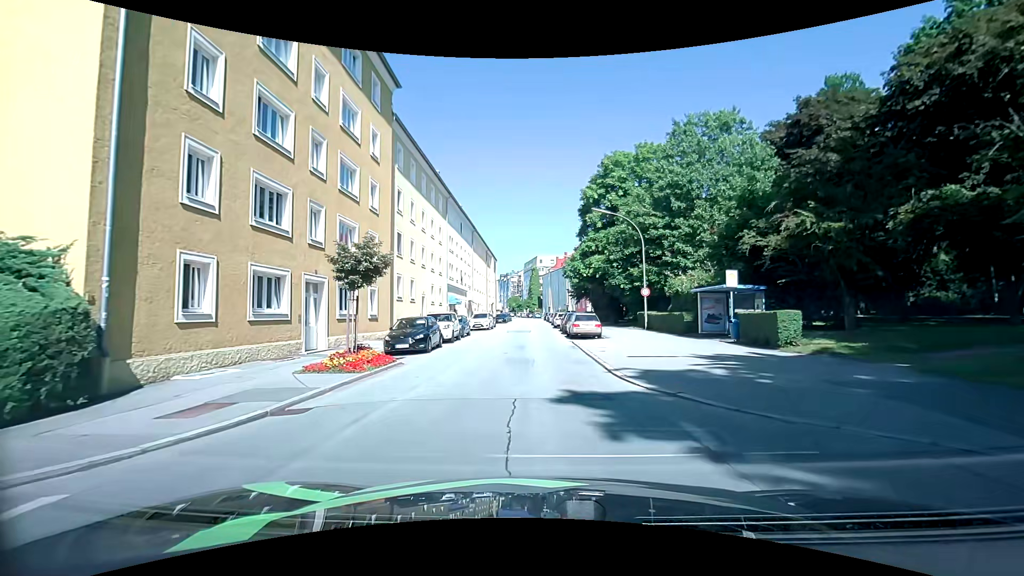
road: tertiary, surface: asphalt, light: Day
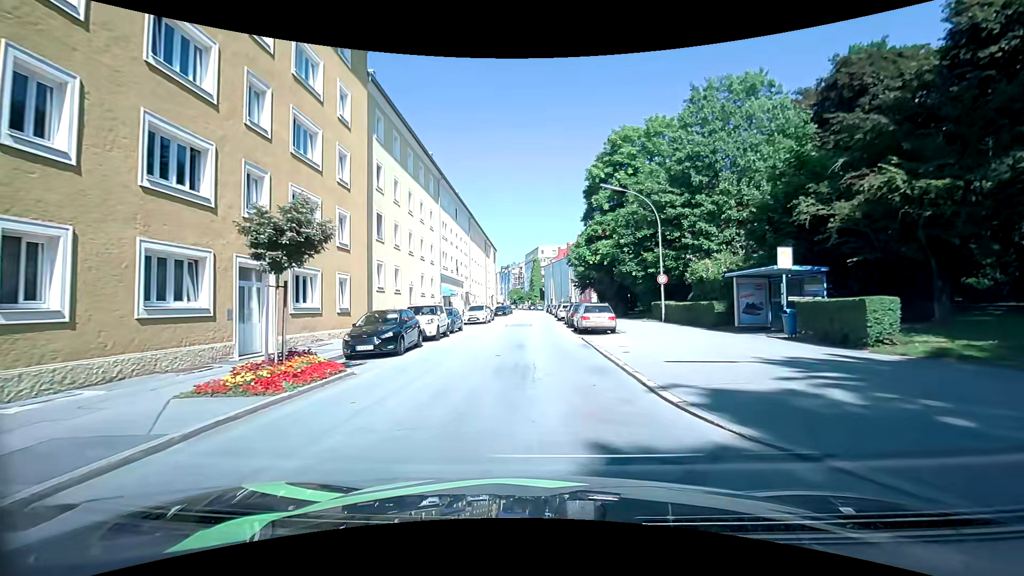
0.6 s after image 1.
(+0.1, +4.4) m; +1°
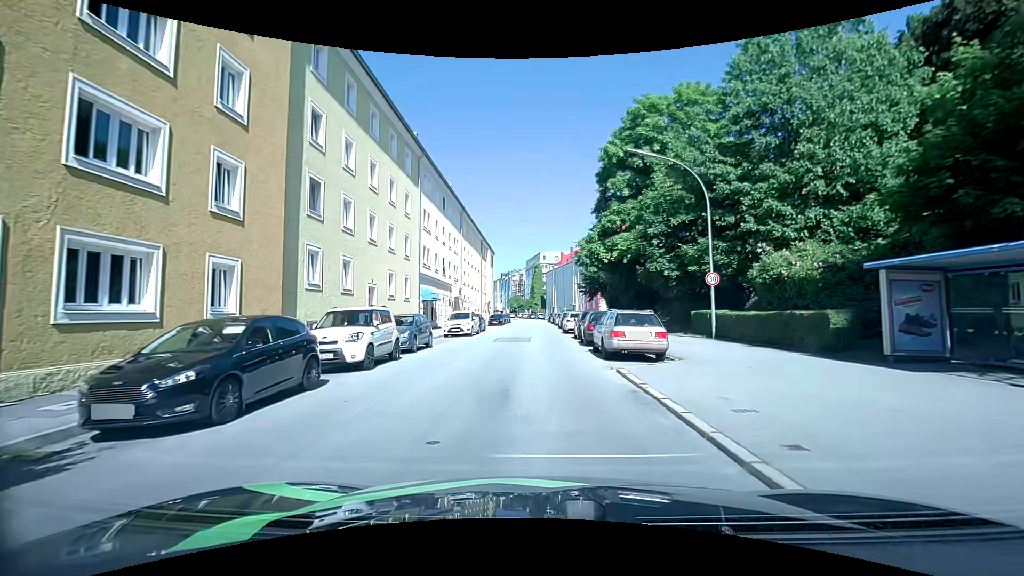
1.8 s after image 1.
(-0.1, +8.8) m; -1°
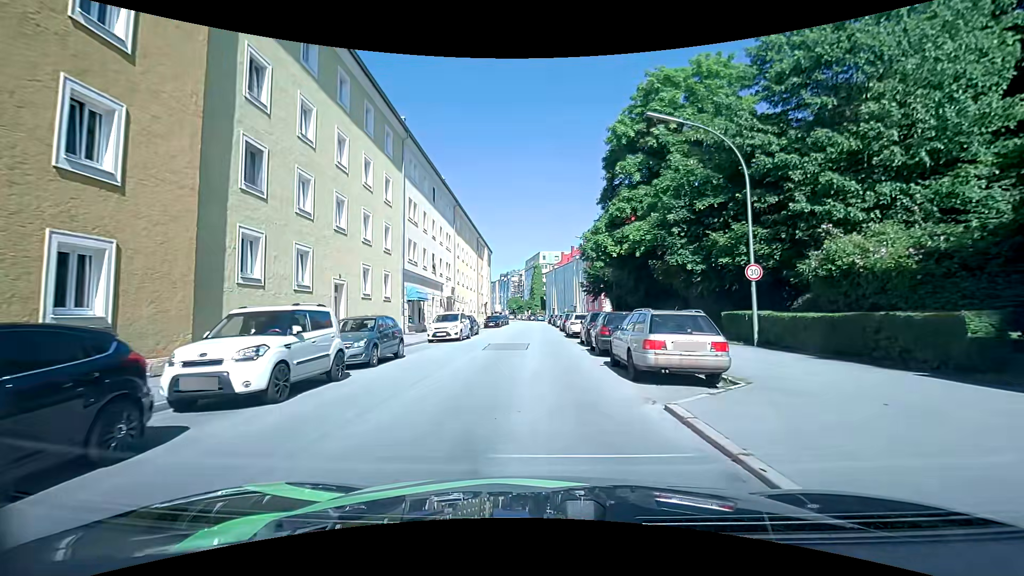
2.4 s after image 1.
(0.0, +4.4) m; 0°
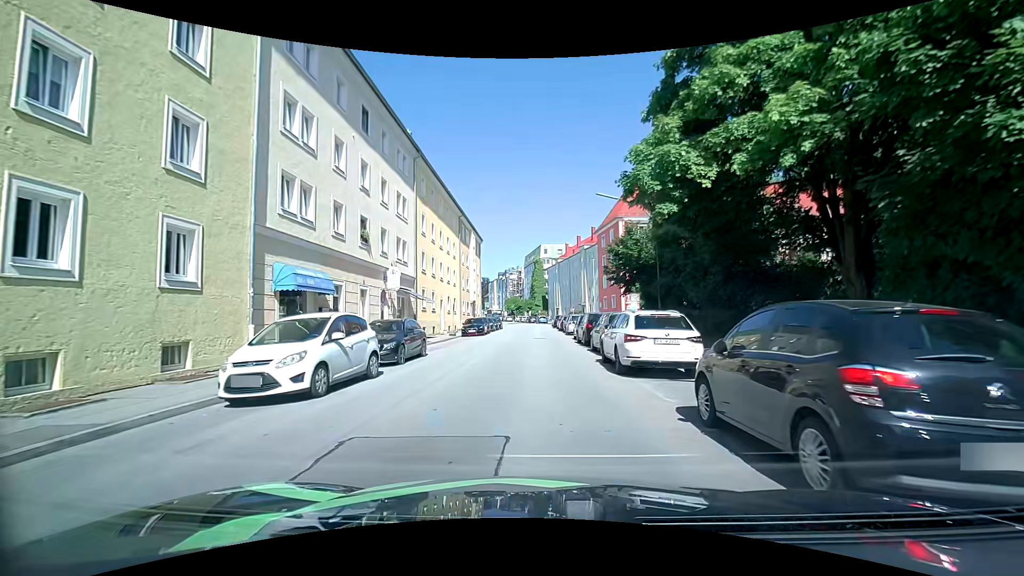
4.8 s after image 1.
(+0.1, +17.3) m; 0°
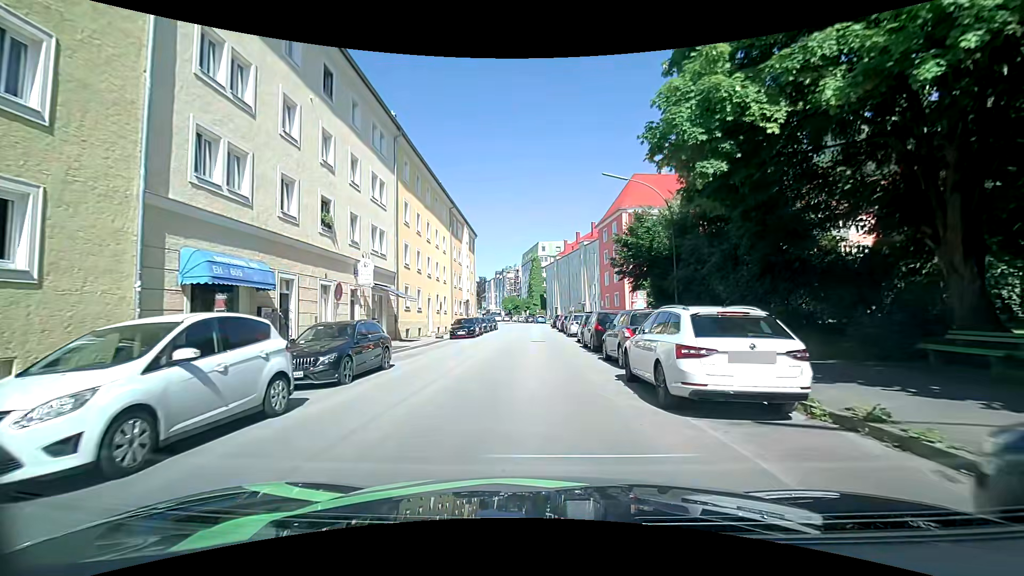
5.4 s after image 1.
(0.0, +4.3) m; -1°
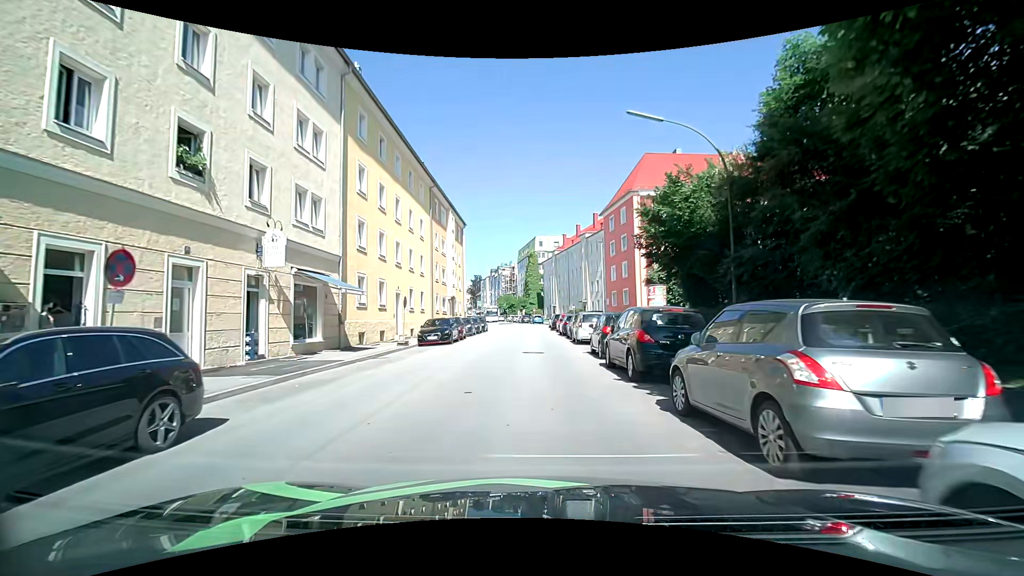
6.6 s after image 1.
(+0.1, +8.2) m; +2°
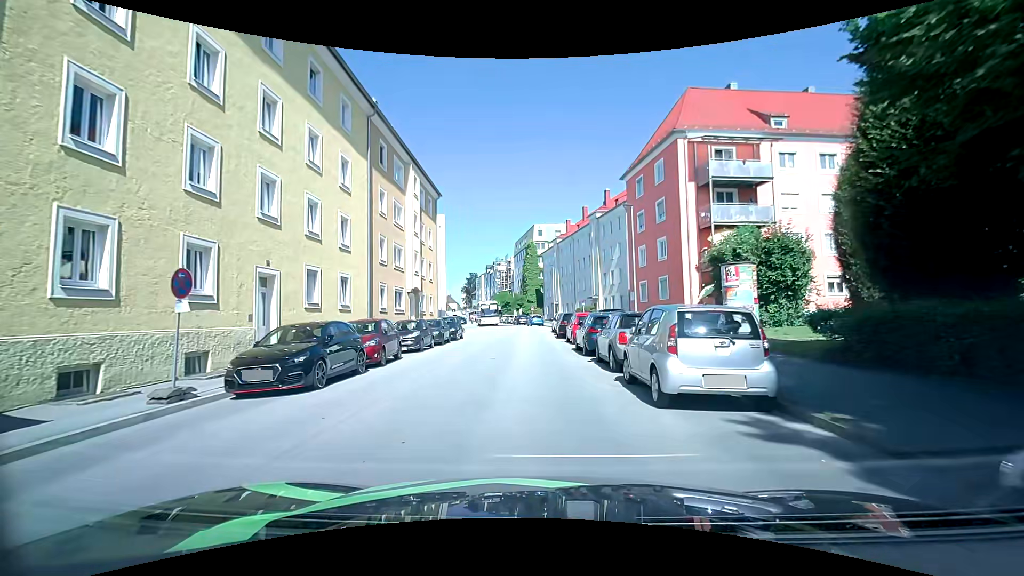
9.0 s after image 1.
(-0.2, +15.9) m; 0°
(0, +10) (0, +20) (-1, +30) (-1, +40) (-2, +50) (-3, +60) (-5, +70) (-7, +80) (-9, +89) (-11, +99) m
